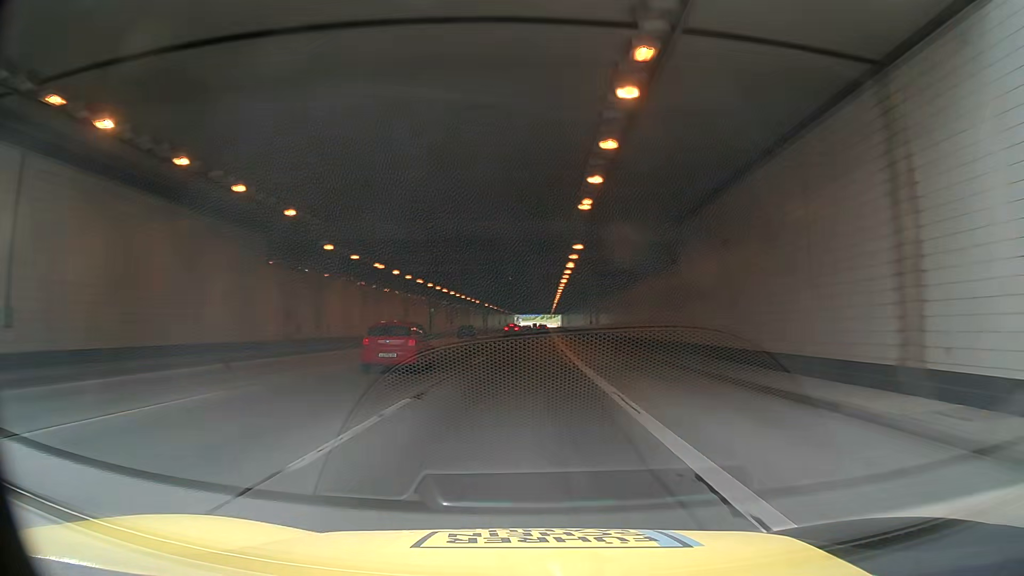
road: motorway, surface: asphalt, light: Day
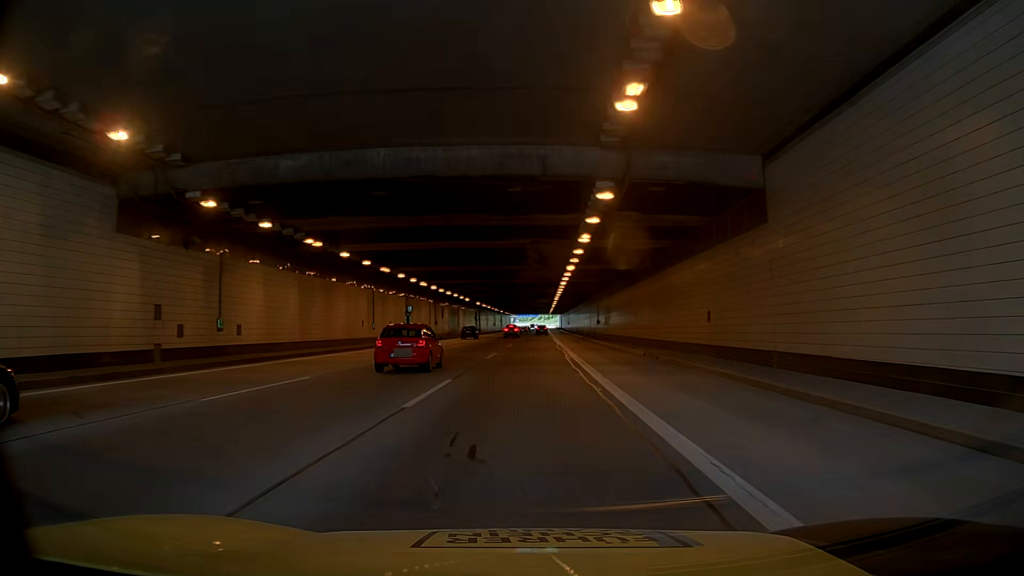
(+0.1, +12.6) m; 0°
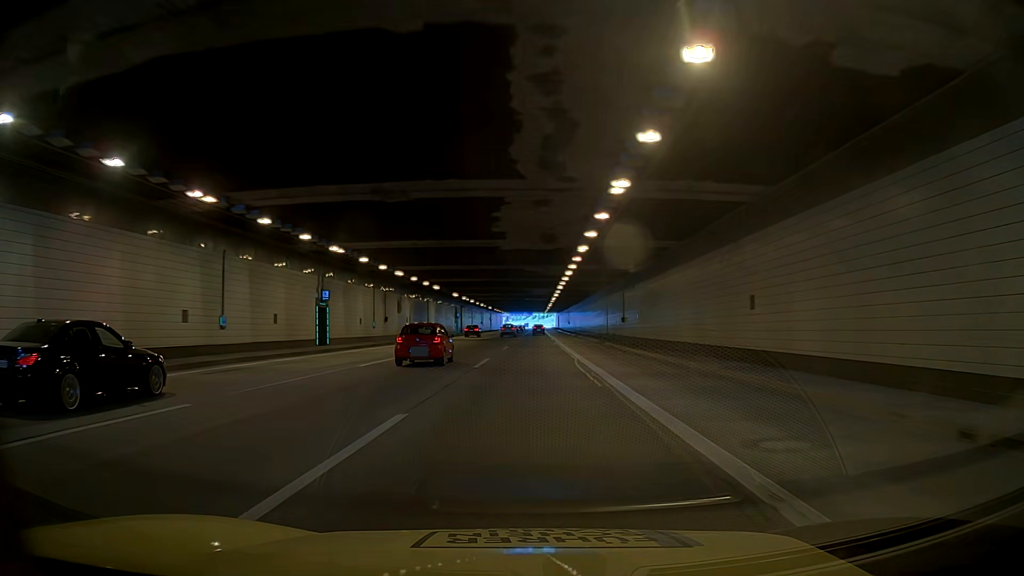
(-0.8, +25.1) m; -3°
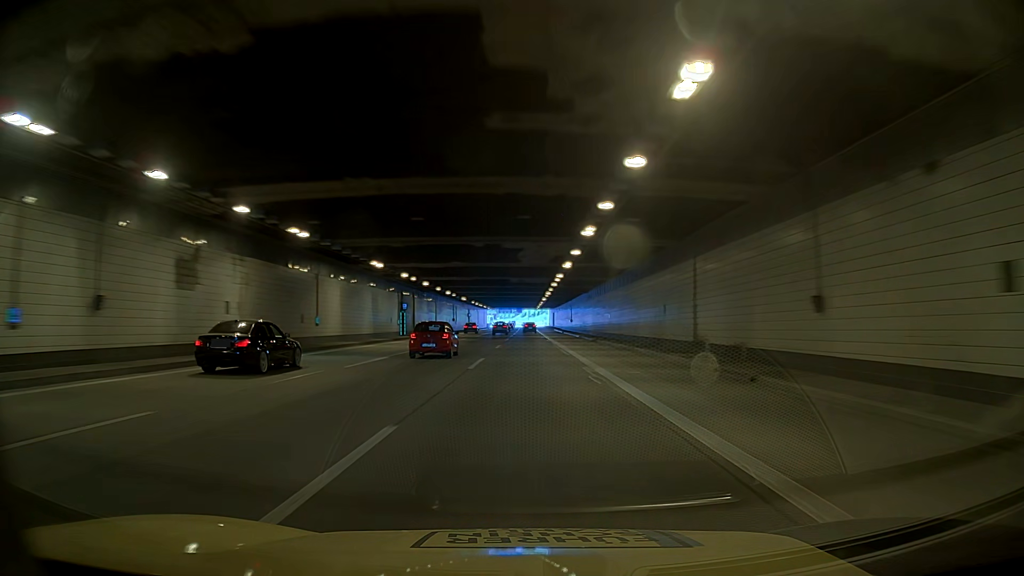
(+0.4, +37.6) m; -1°
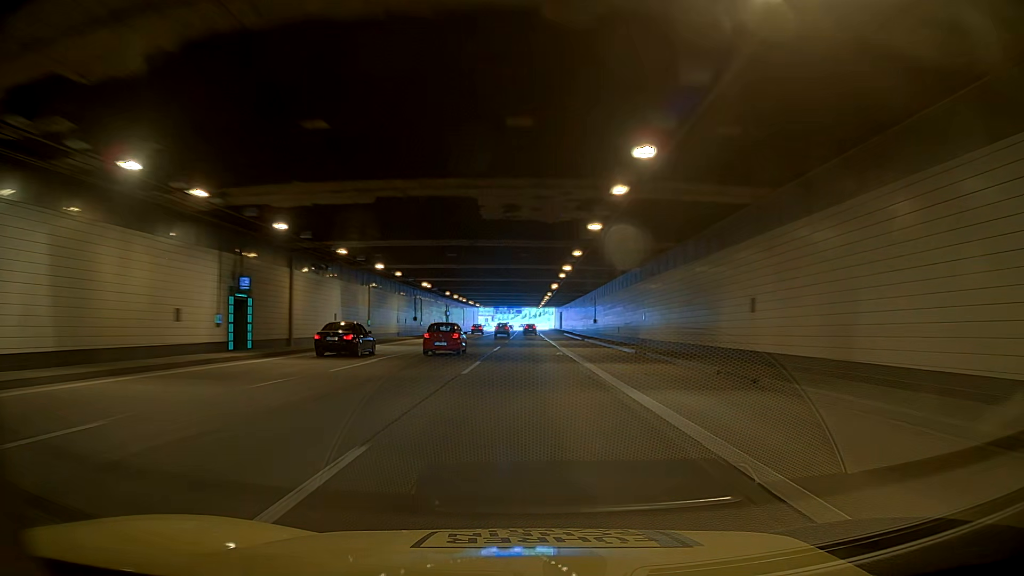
(+0.1, +37.5) m; +1°
